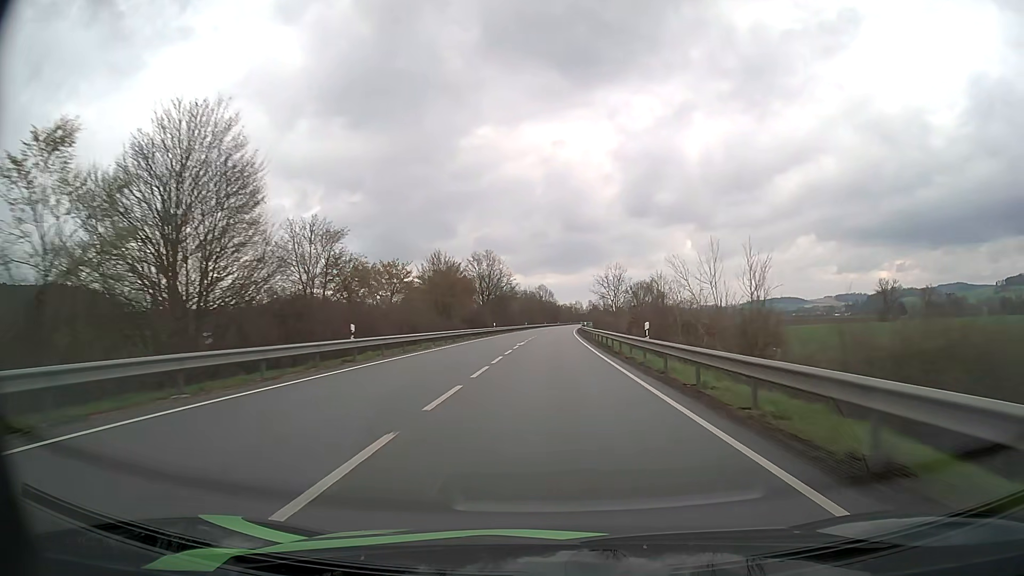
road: primary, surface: asphalt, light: Day
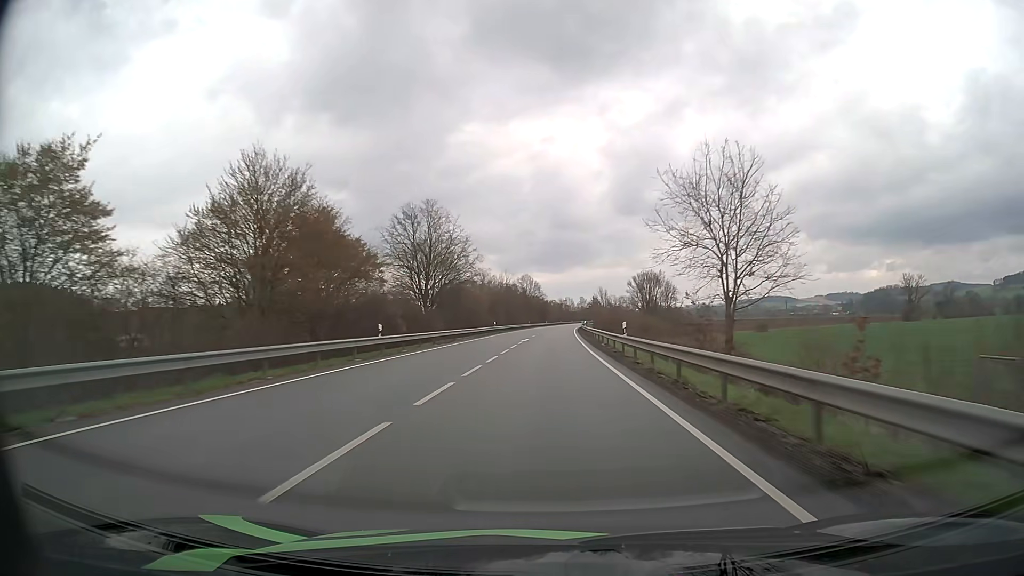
(+0.5, +47.5) m; +1°
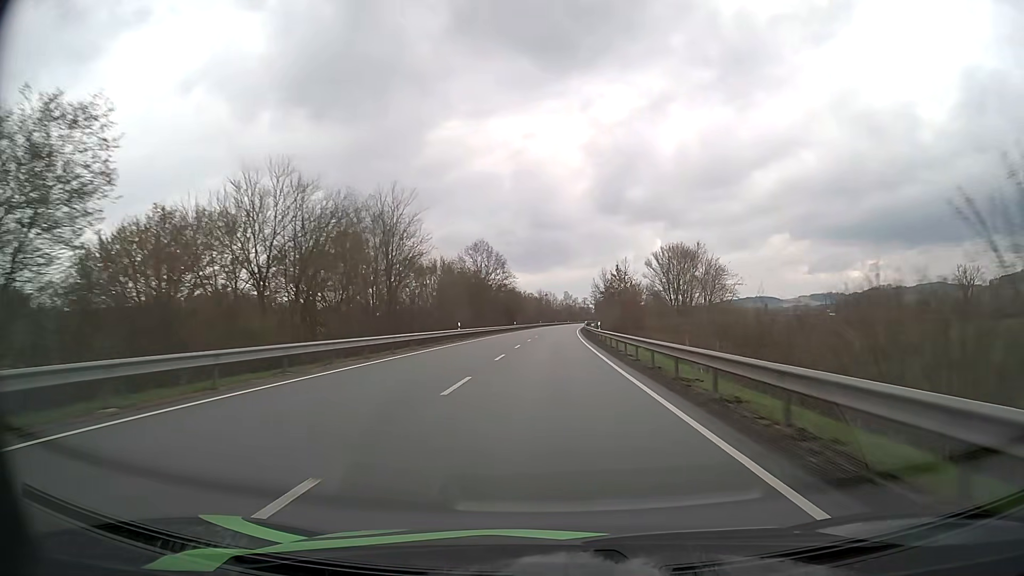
(+1.1, +79.2) m; +2°
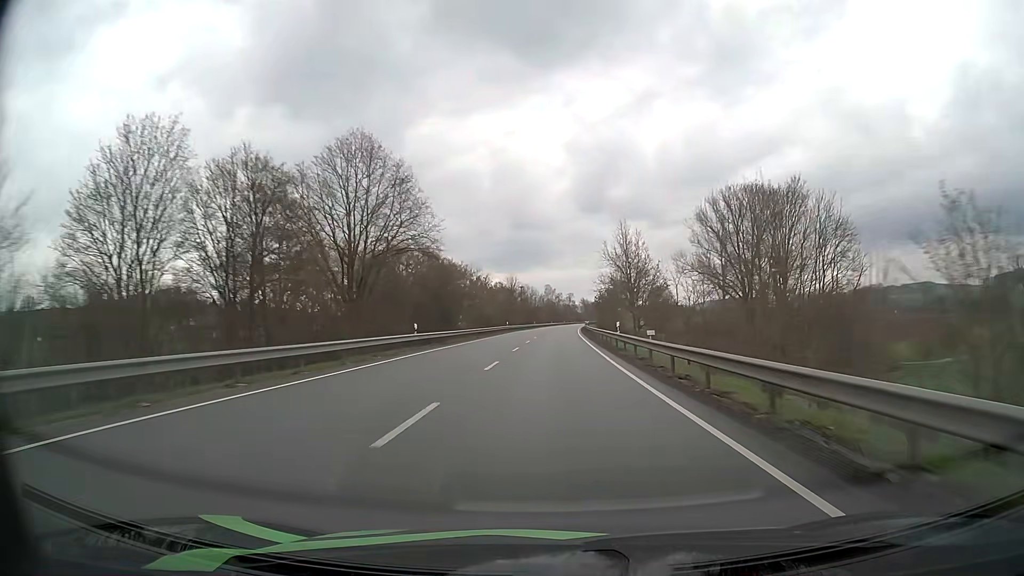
(+0.8, +63.4) m; +2°
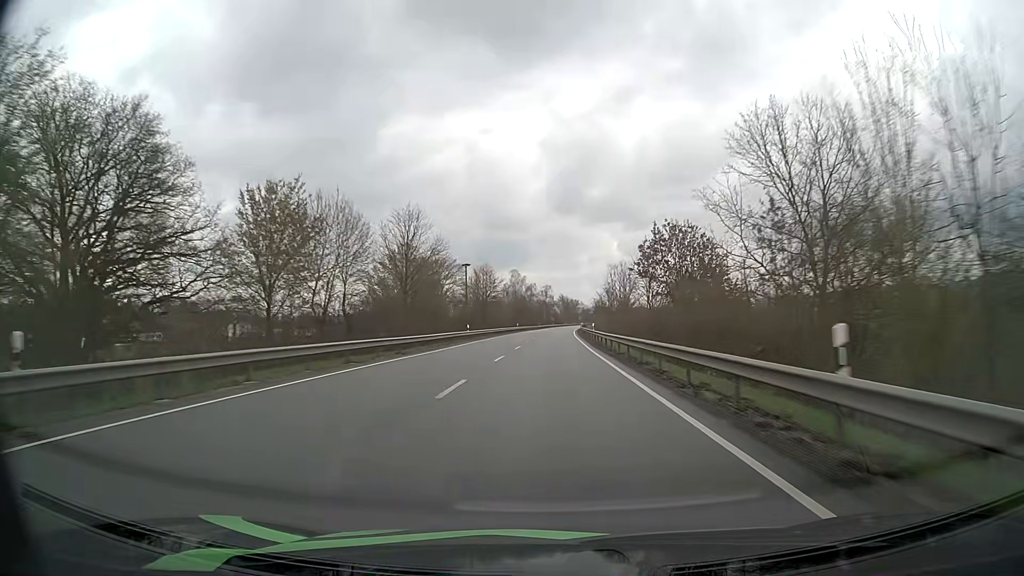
(+1.5, +79.2) m; +2°
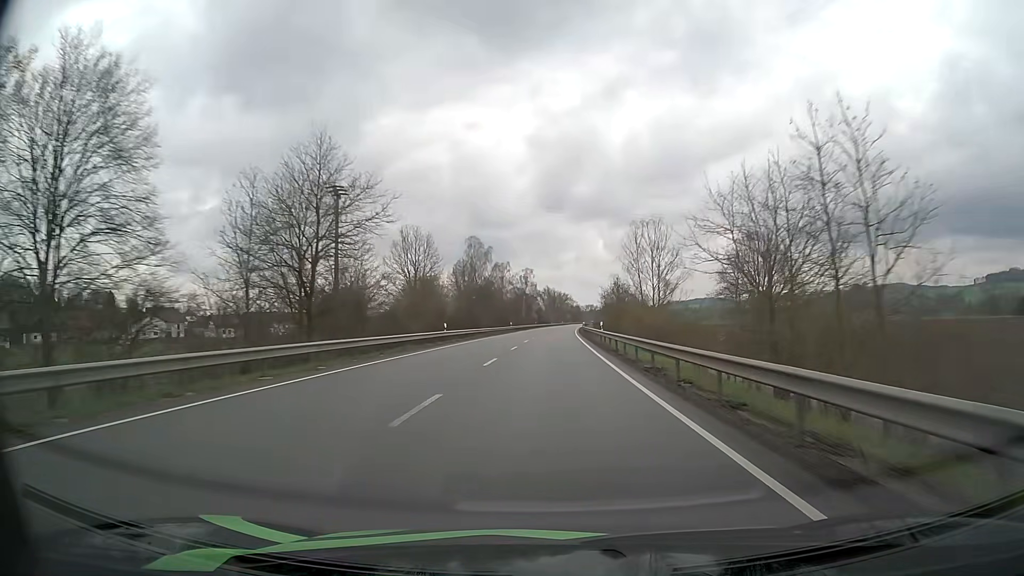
(+0.7, +63.3) m; +1°
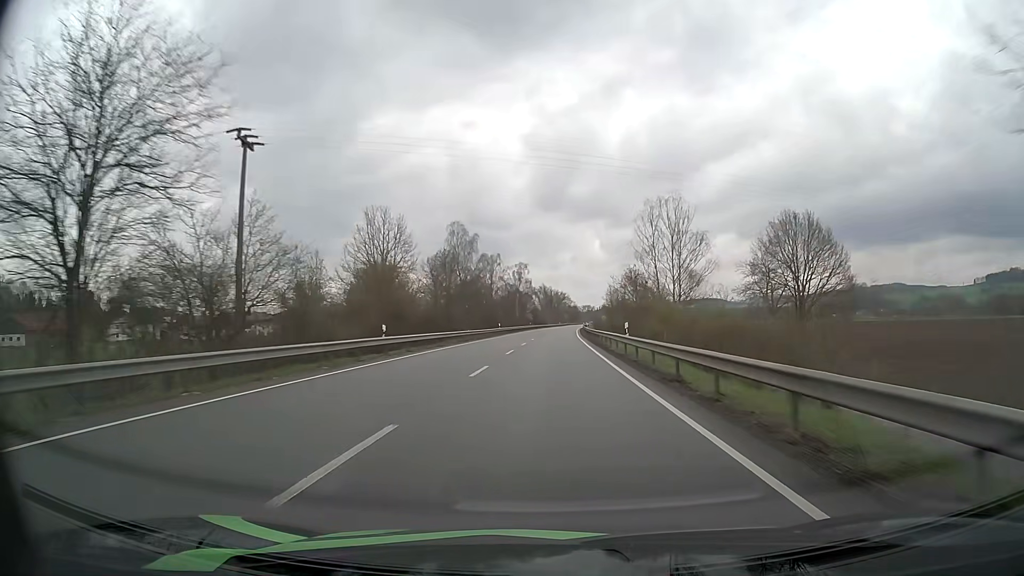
(0.0, +15.8) m; 0°
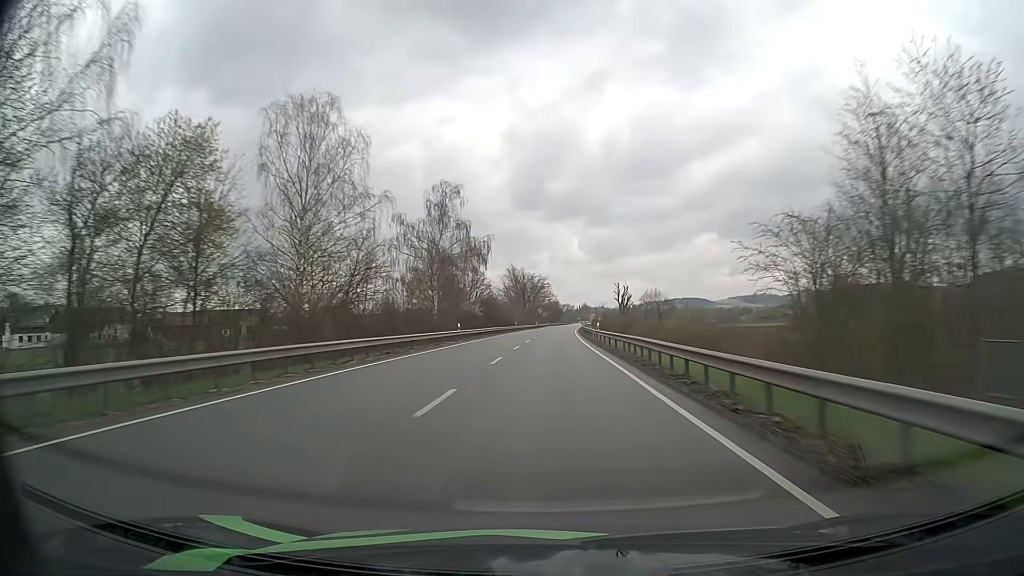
(+1.4, +79.2) m; +2°
(0, +10) (0, +20) (0, +30) (0, +40) (0, +50) (+1, +60) (+1, +70) (+1, +80) (+2, +90) (+2, +100) m
